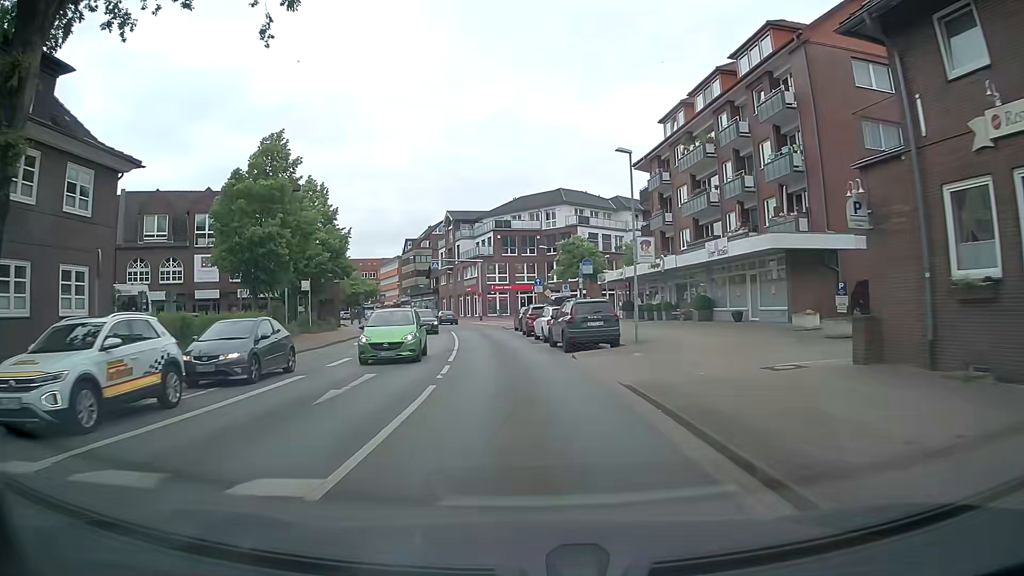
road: secondary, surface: asphalt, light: Day
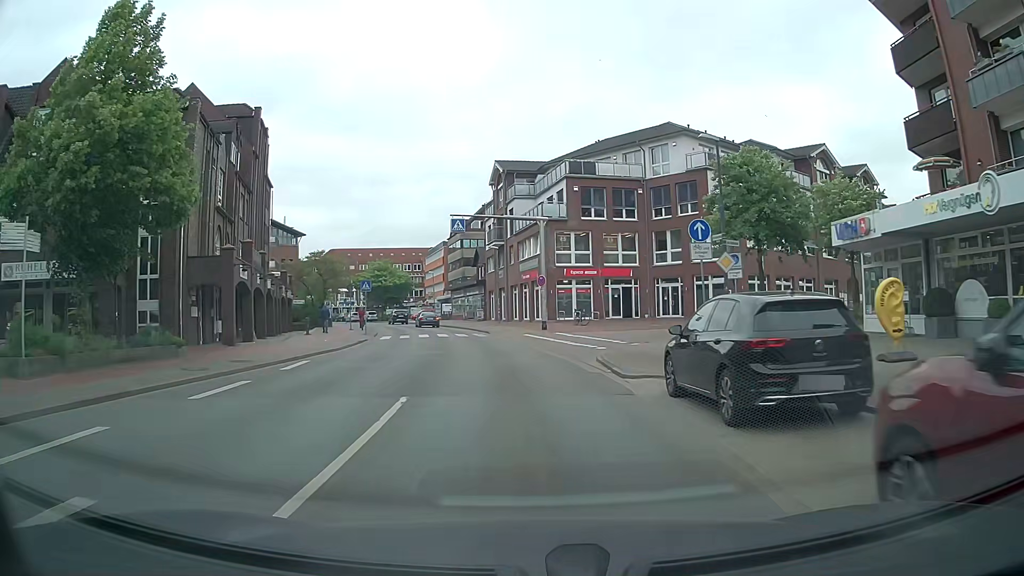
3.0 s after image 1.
(-1.8, +32.2) m; -6°
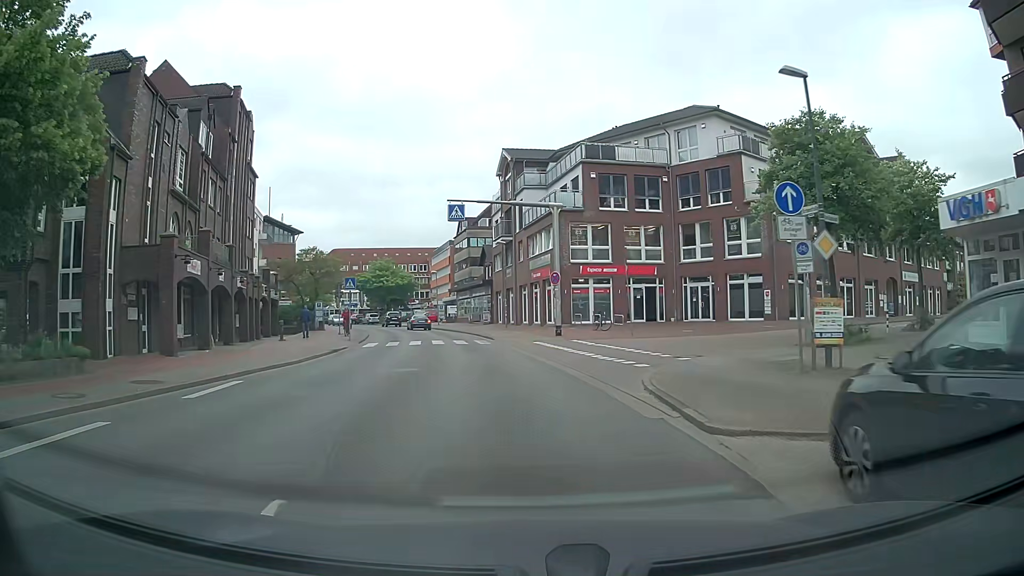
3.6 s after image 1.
(0.0, +5.6) m; 0°
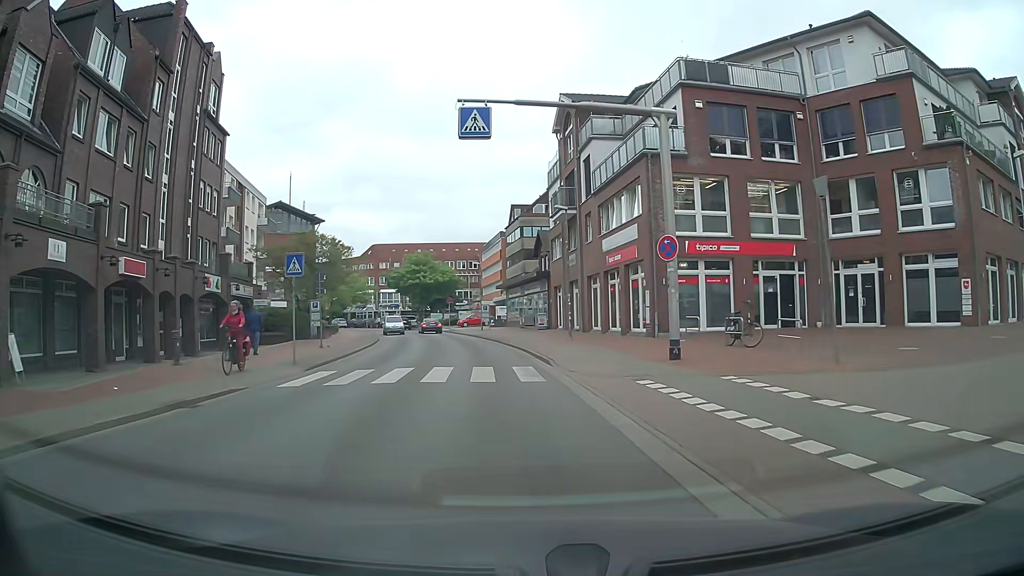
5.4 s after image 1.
(-0.6, +15.1) m; -5°
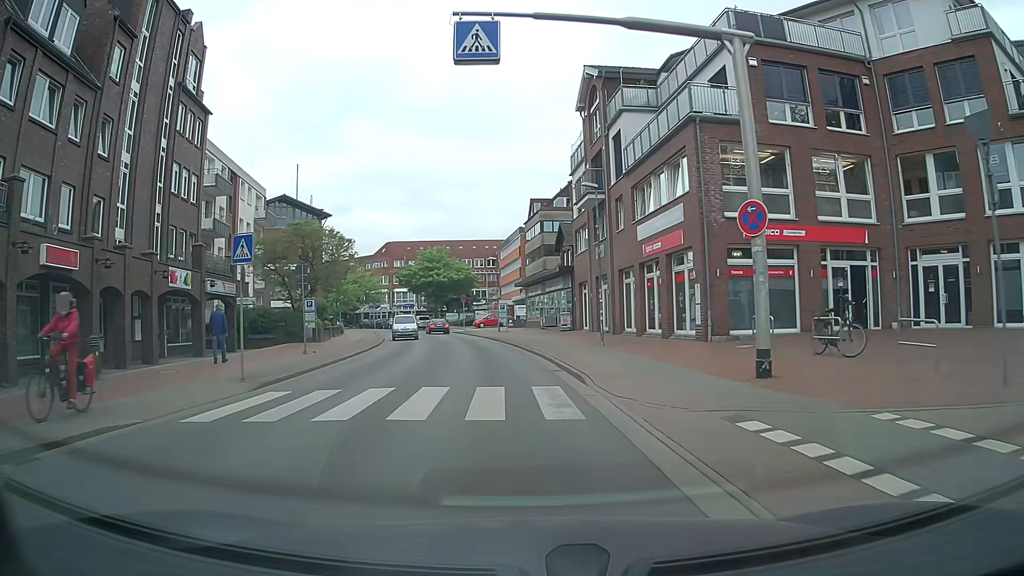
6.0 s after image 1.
(-0.1, +5.0) m; -2°
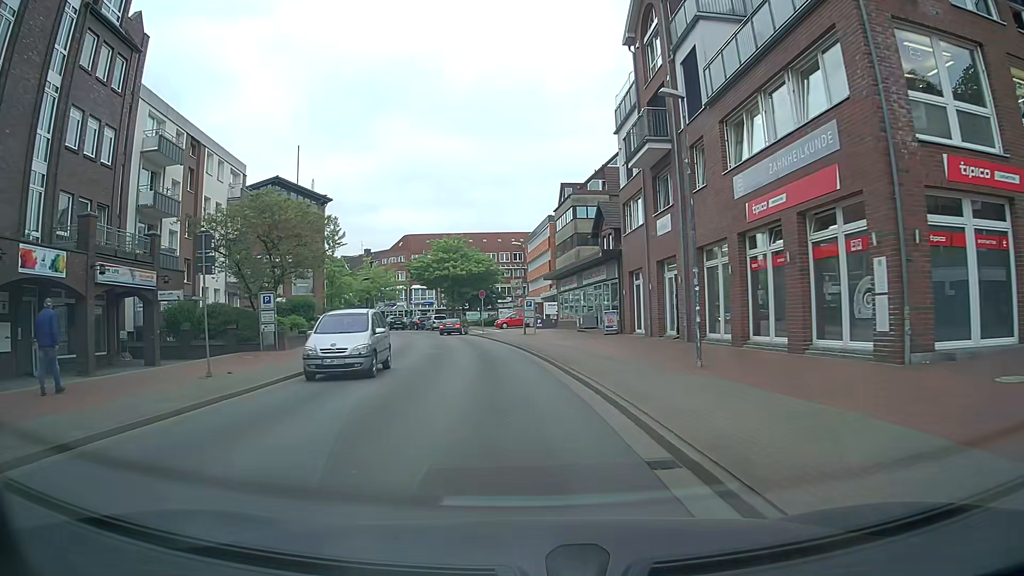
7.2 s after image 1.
(-0.2, +10.4) m; -2°
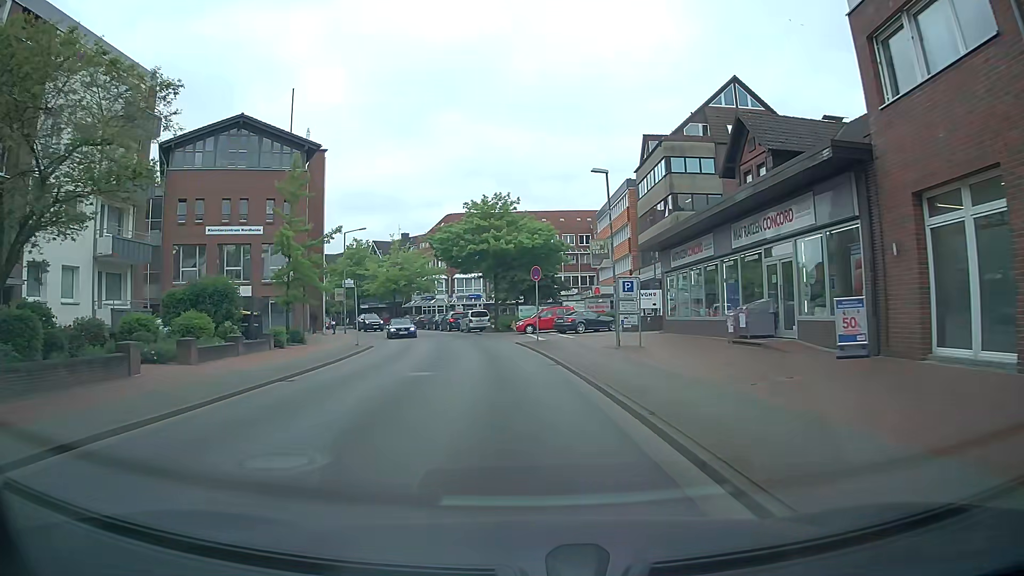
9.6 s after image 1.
(-1.2, +21.1) m; -6°
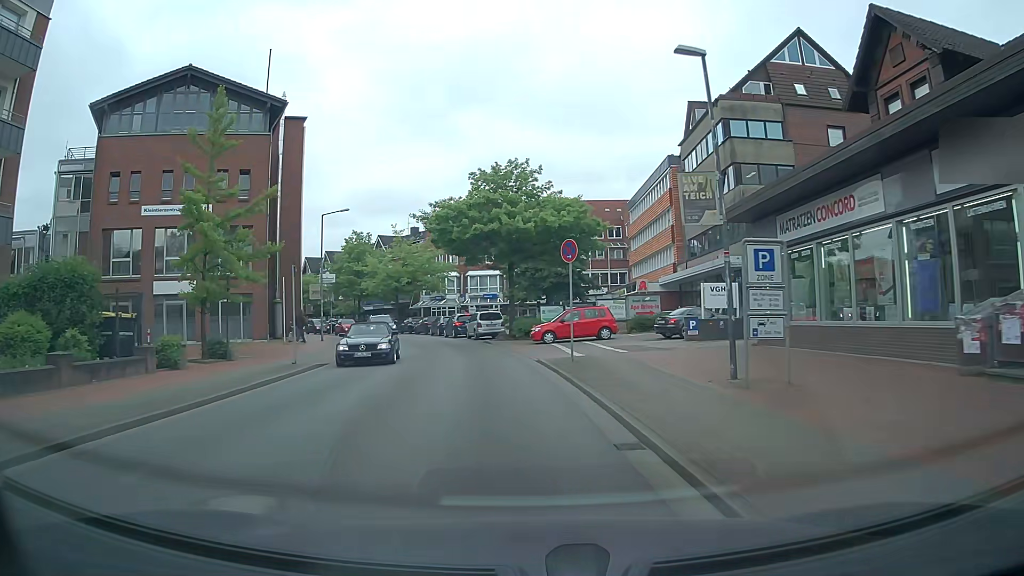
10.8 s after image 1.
(+0.1, +10.9) m; -2°
(0, +10) (-1, +20) (-2, +30) (-4, +40) (-7, +49) (-11, +59) (-15, +68) (-20, +76) (-26, +84) (-31, +93) m
